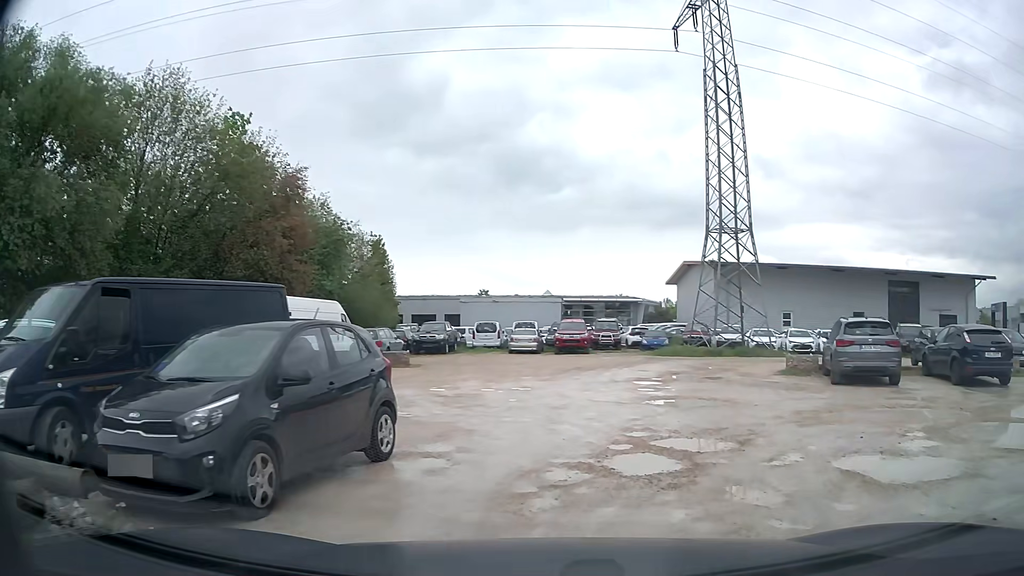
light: Day
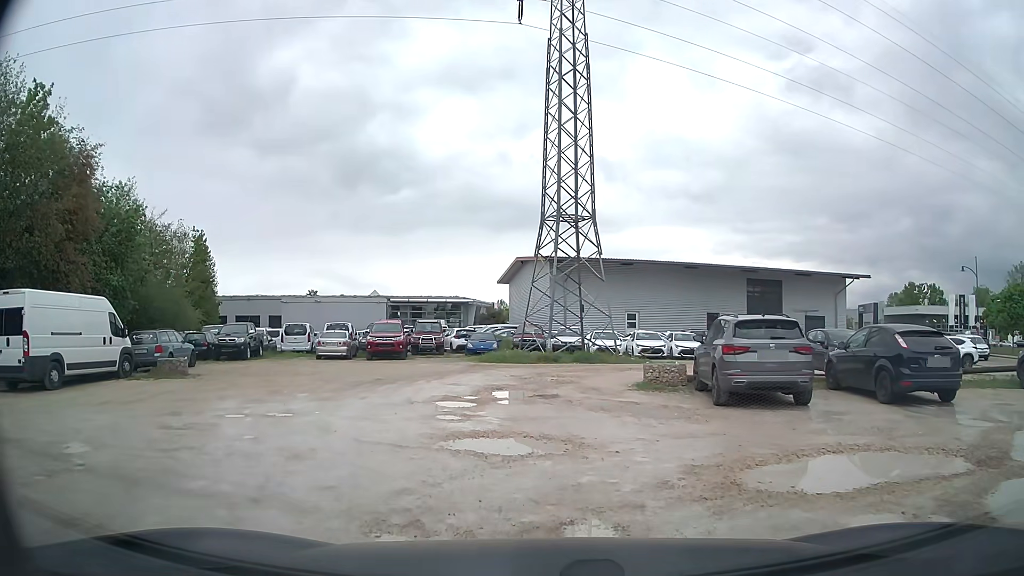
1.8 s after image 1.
(+0.8, +4.5) m; +15°
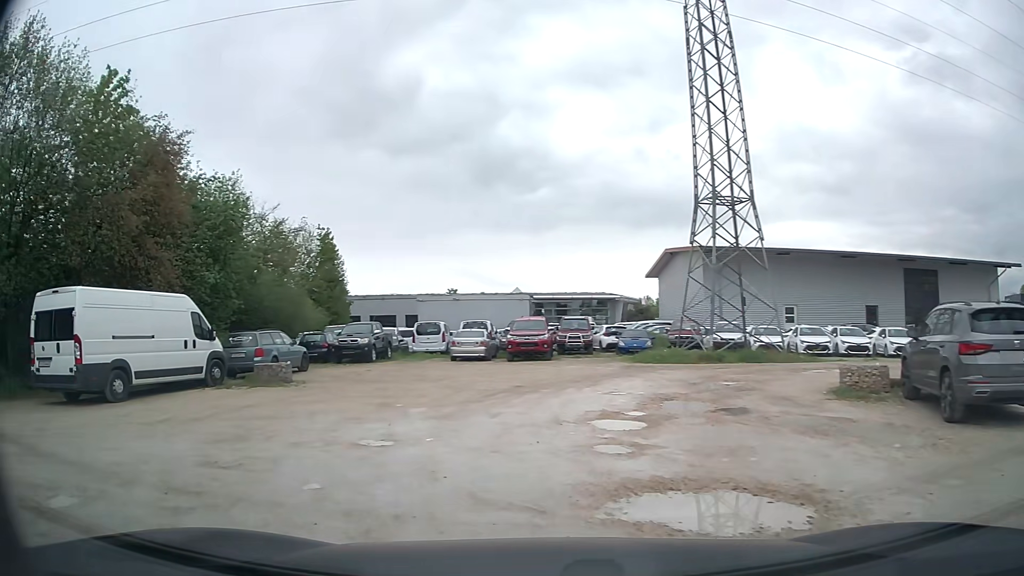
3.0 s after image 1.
(-0.1, +3.1) m; -11°
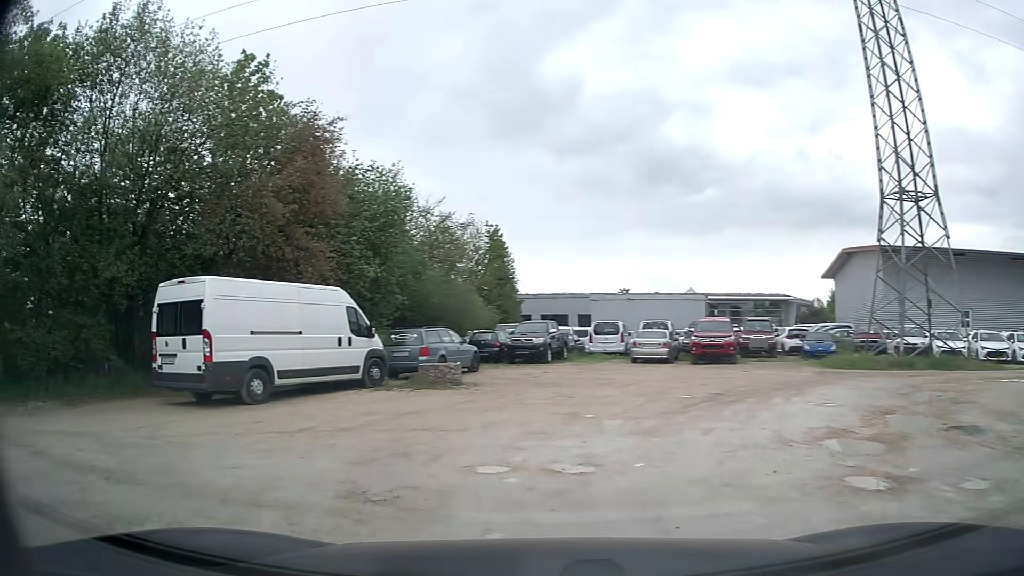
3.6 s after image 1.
(-0.2, +1.7) m; -15°
